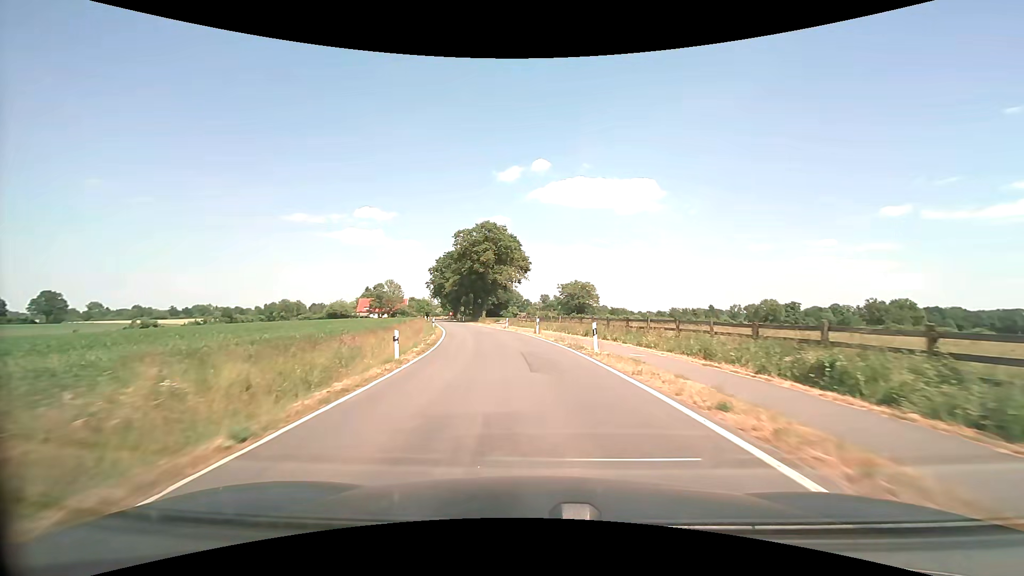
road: tertiary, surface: asphalt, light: Day
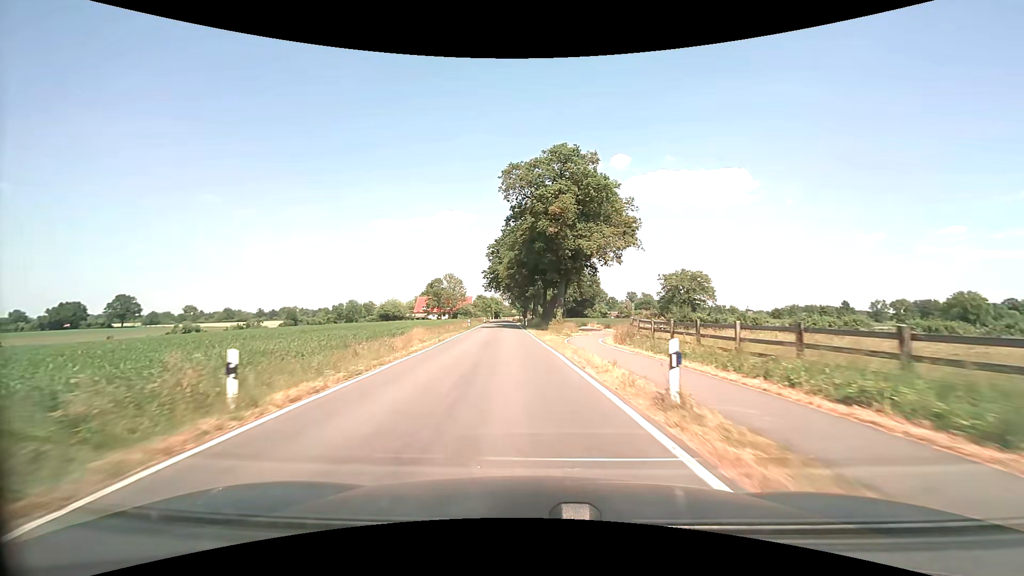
(-3.1, +40.0) m; -9°
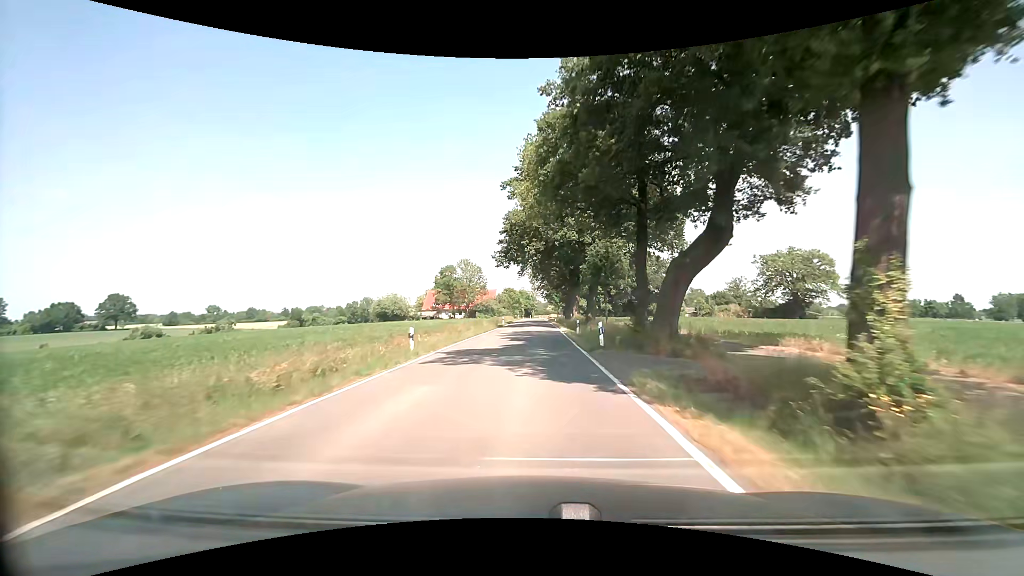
(-2.5, +41.9) m; -4°
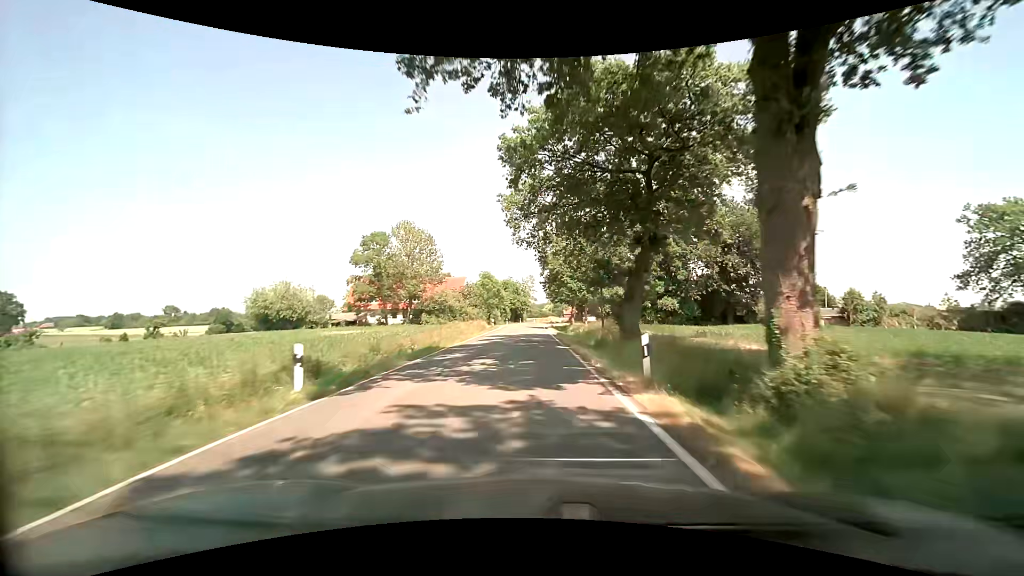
(+0.3, +56.7) m; 0°
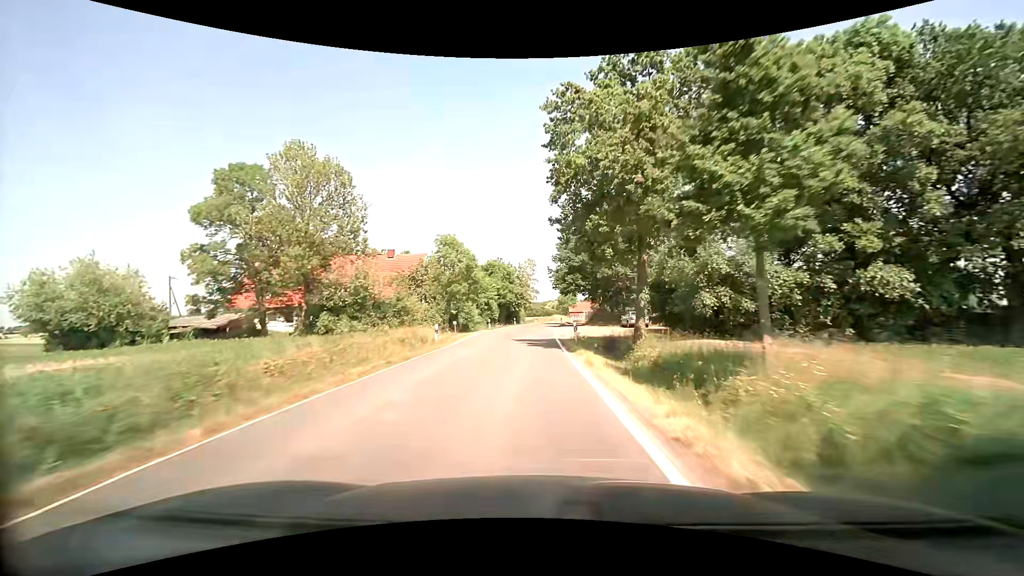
(0.0, +35.2) m; 0°
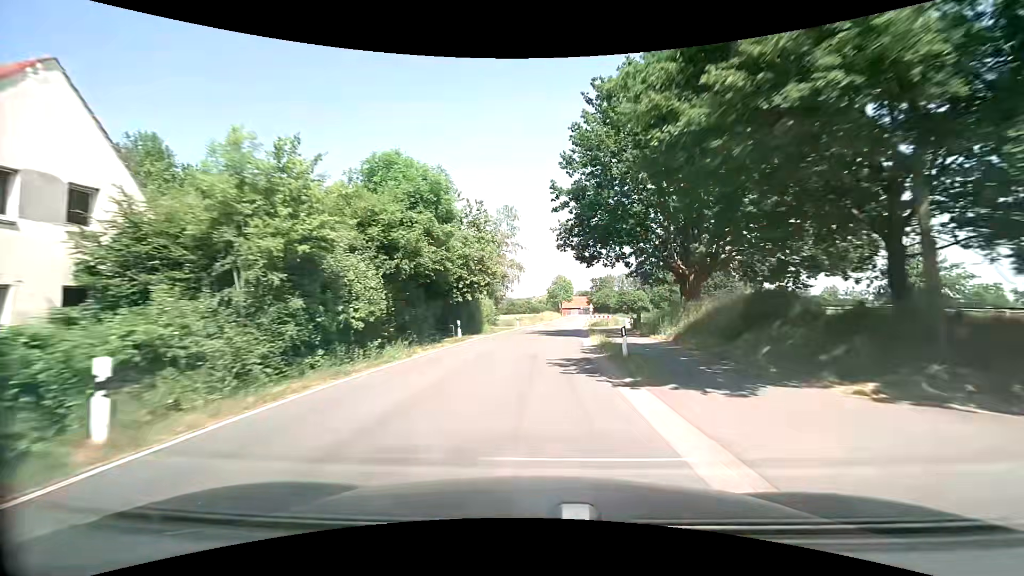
(-0.2, +45.4) m; +1°
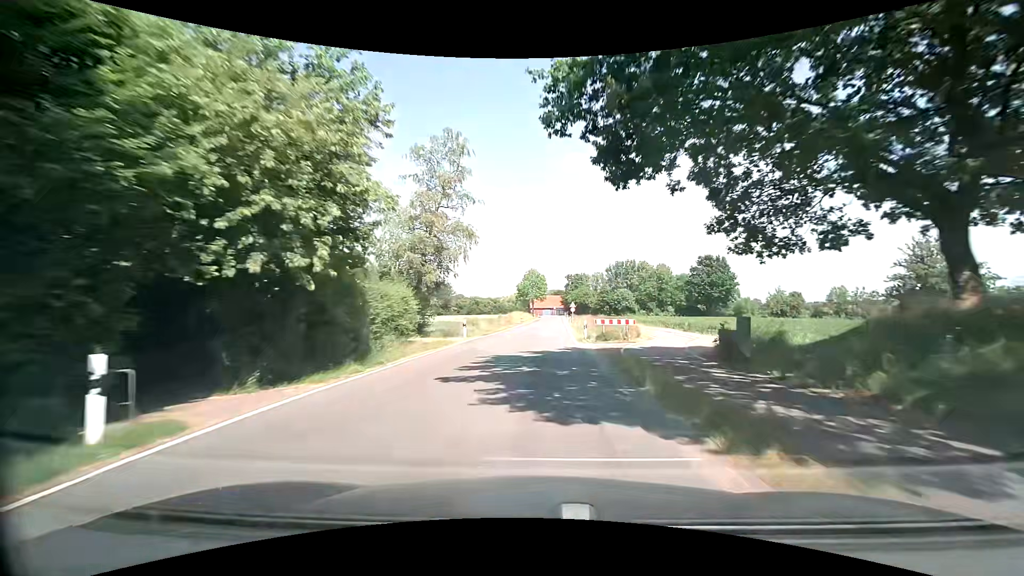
(+0.6, +21.0) m; +3°
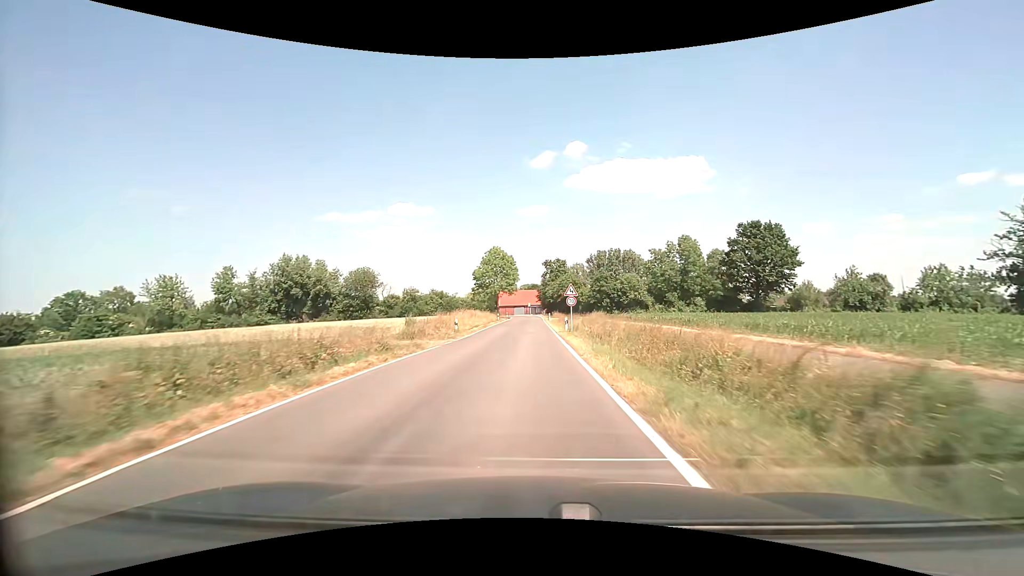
(+1.9, +39.4) m; +4°
(0, +10) (0, +20) (0, +30) (0, +40) (0, +50) (0, +60) (0, +70) (0, +80) (0, +90) (0, +100) m
